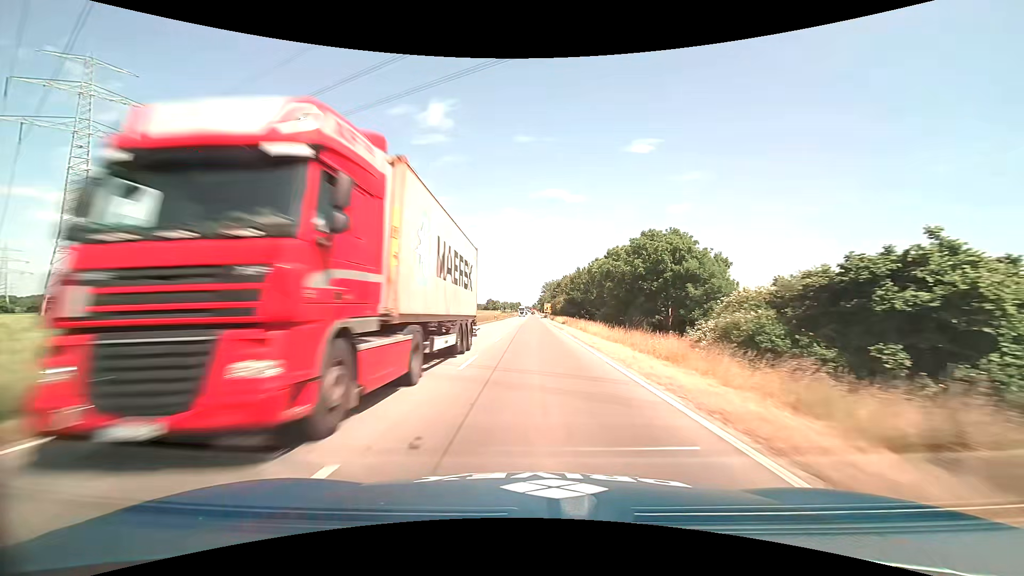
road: primary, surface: asphalt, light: Day
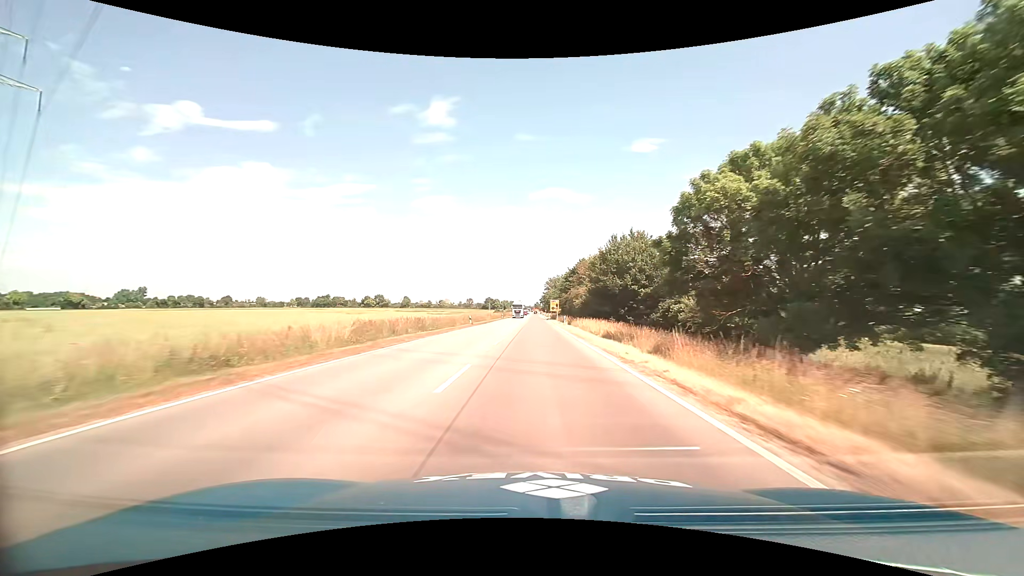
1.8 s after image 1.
(-0.2, +39.0) m; 0°
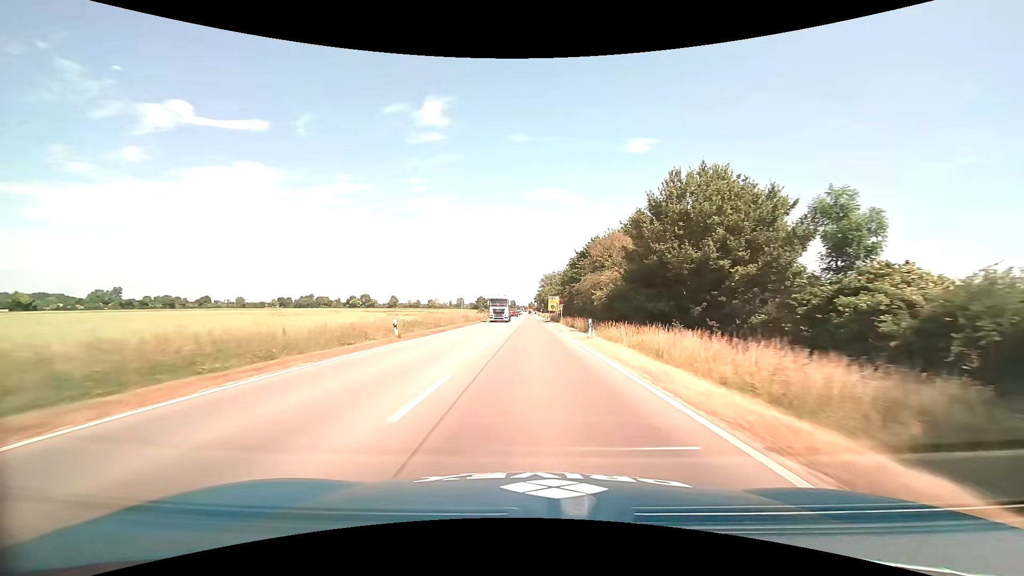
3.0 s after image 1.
(+0.2, +25.8) m; +1°
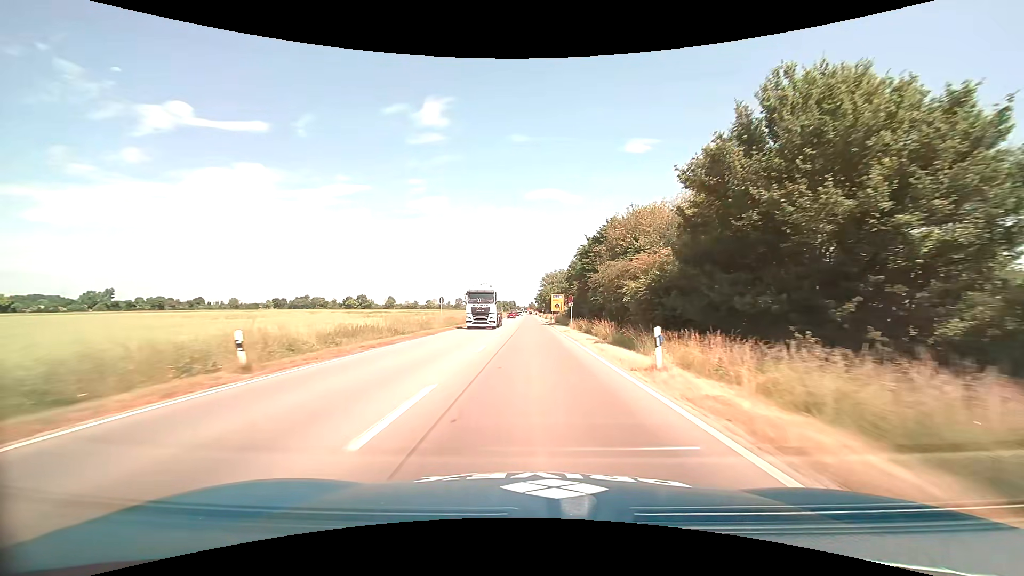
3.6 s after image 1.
(0.0, +13.0) m; 0°
(0, +10) (0, +20) (0, +30) (0, +40) (0, +50) (0, +60) (-1, +70) (-1, +80) (-1, +90) (-1, +100) m
